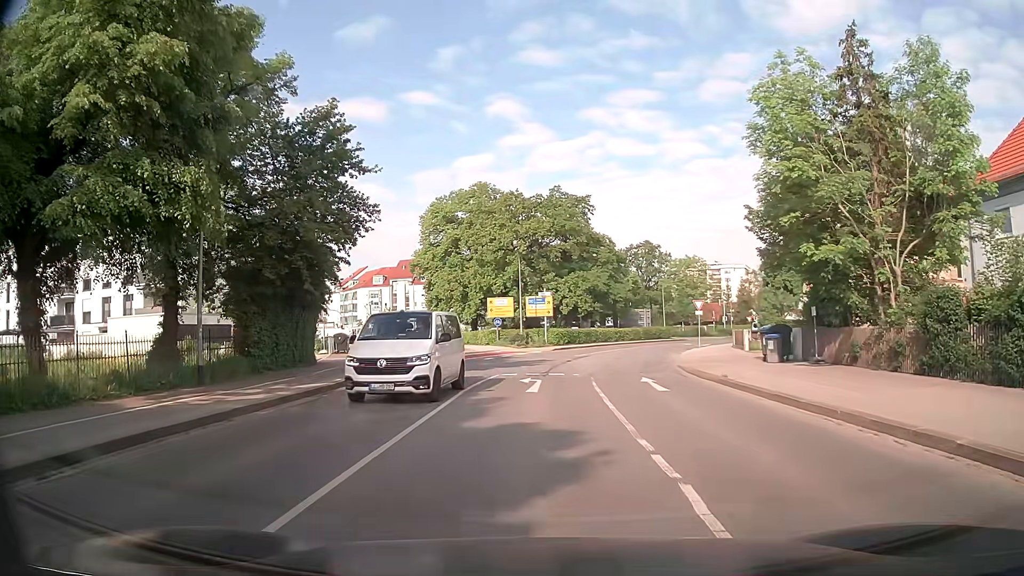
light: Day
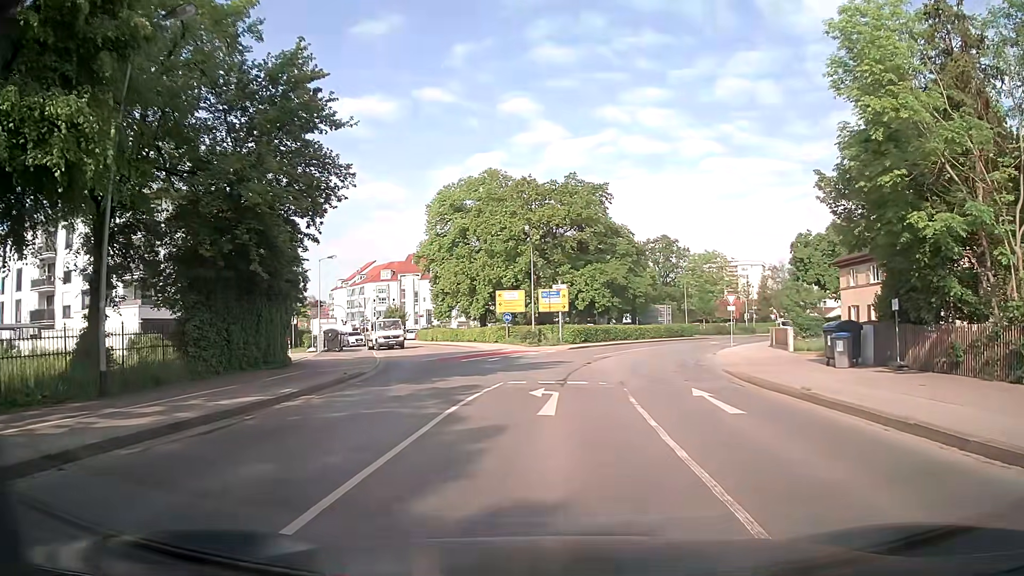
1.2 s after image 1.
(-0.1, +5.1) m; -1°
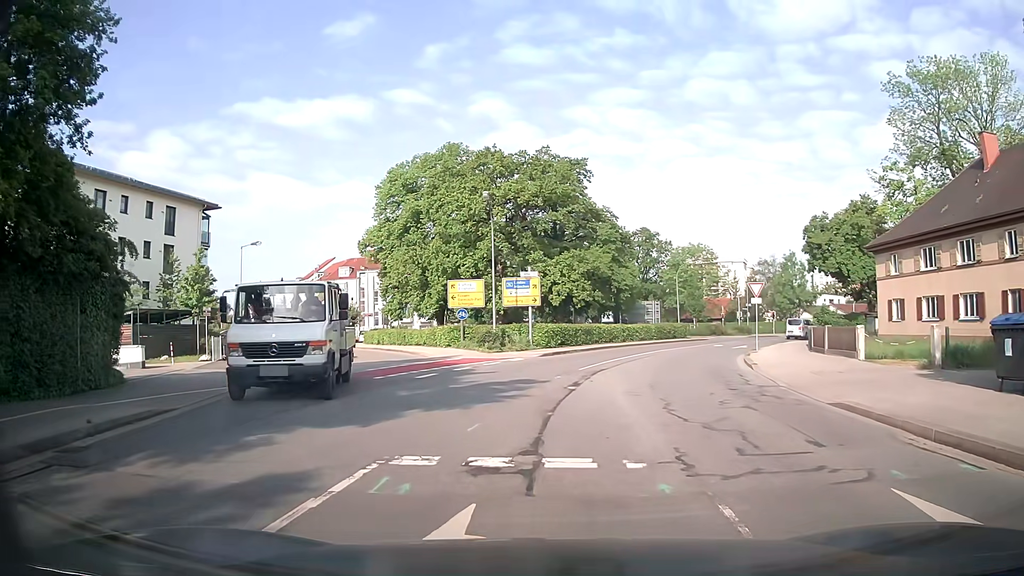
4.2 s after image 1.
(+0.1, +10.4) m; +2°
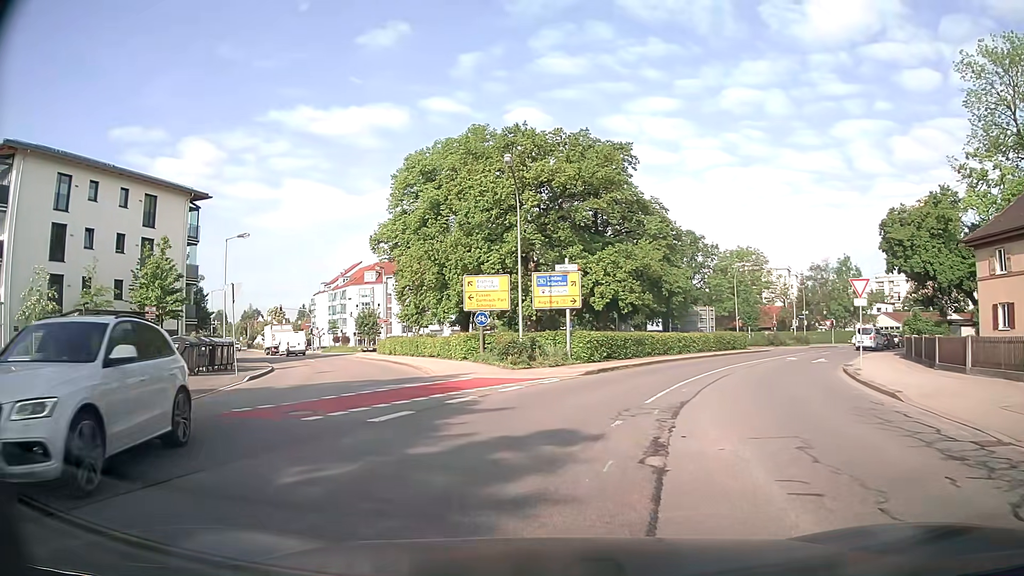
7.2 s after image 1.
(0.0, +8.2) m; -4°
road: secondary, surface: asphalt
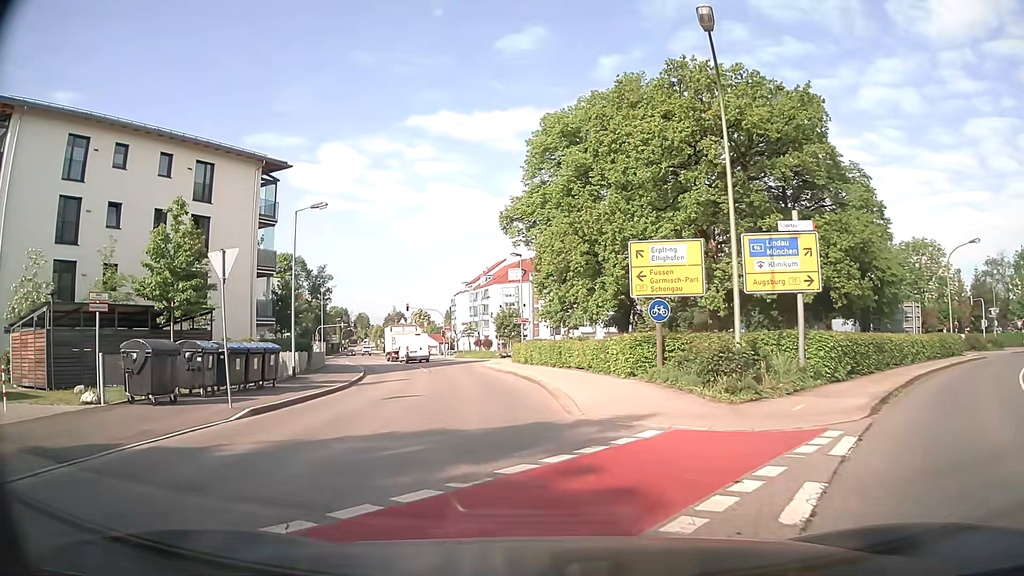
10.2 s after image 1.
(-1.2, +11.4) m; -12°
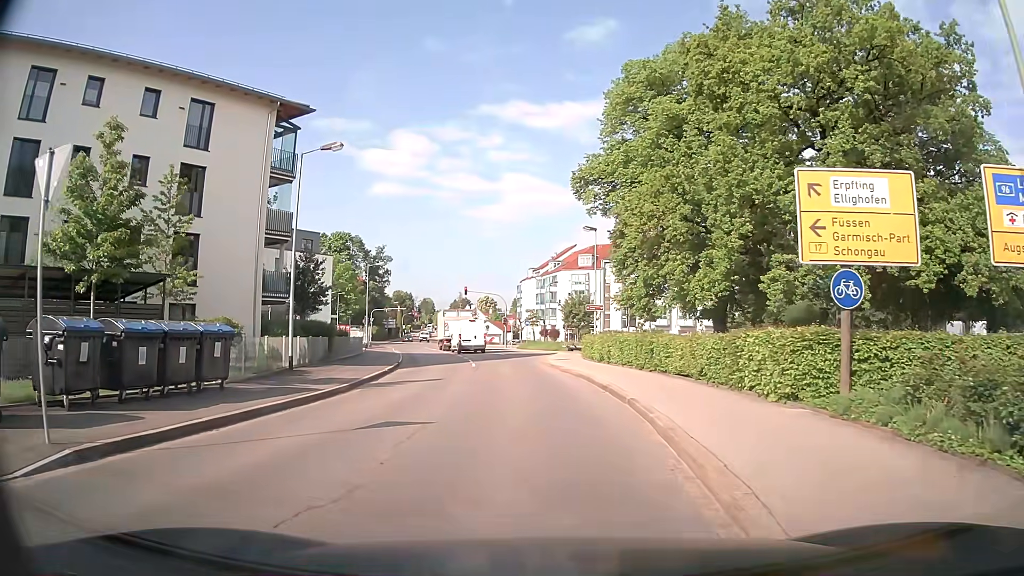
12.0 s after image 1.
(-0.4, +8.2) m; -7°
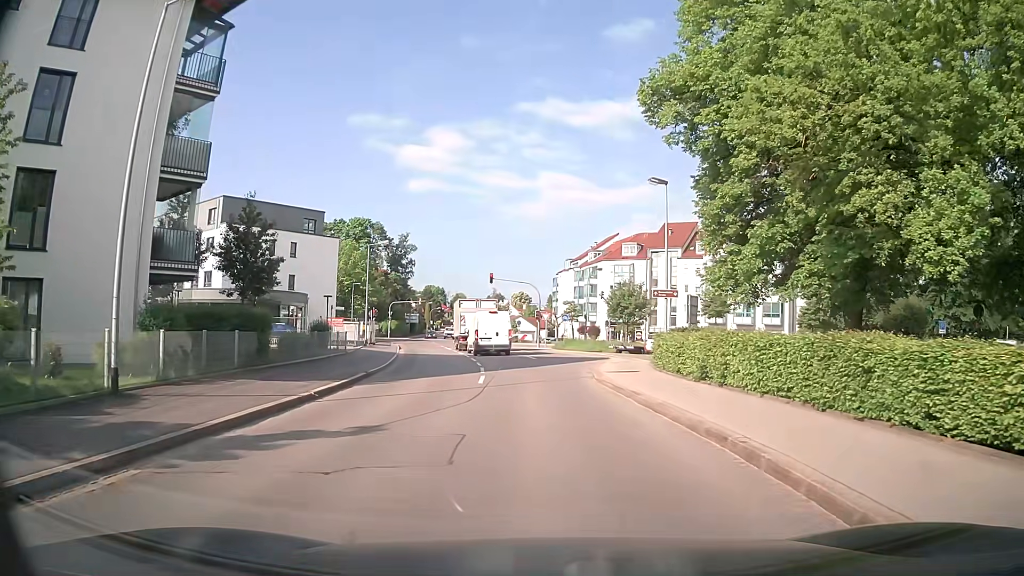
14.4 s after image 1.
(-0.3, +12.3) m; -2°
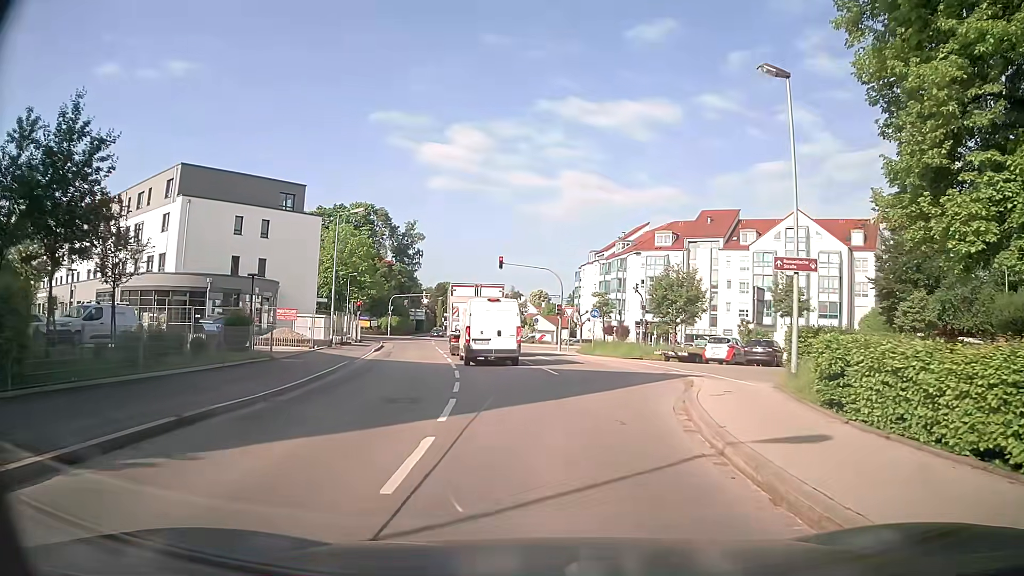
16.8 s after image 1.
(-0.2, +12.7) m; -1°
(0, +10) (-1, +20) (-3, +30) (-5, +40) (-6, +49) (-8, +59) (-11, +69) (-18, +76) (-26, +82) (-34, +88) m
